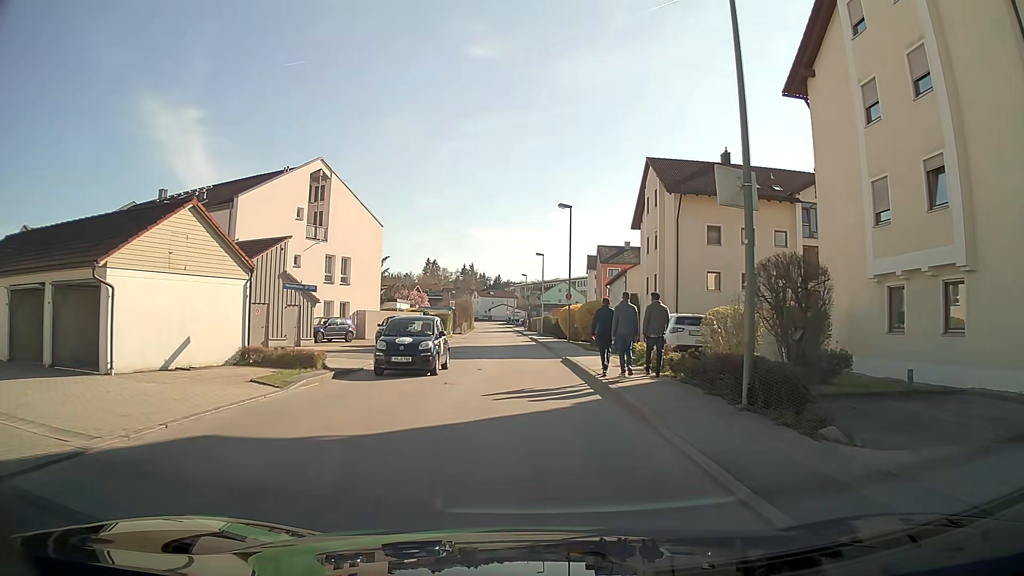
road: unclassified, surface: asphalt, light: Day
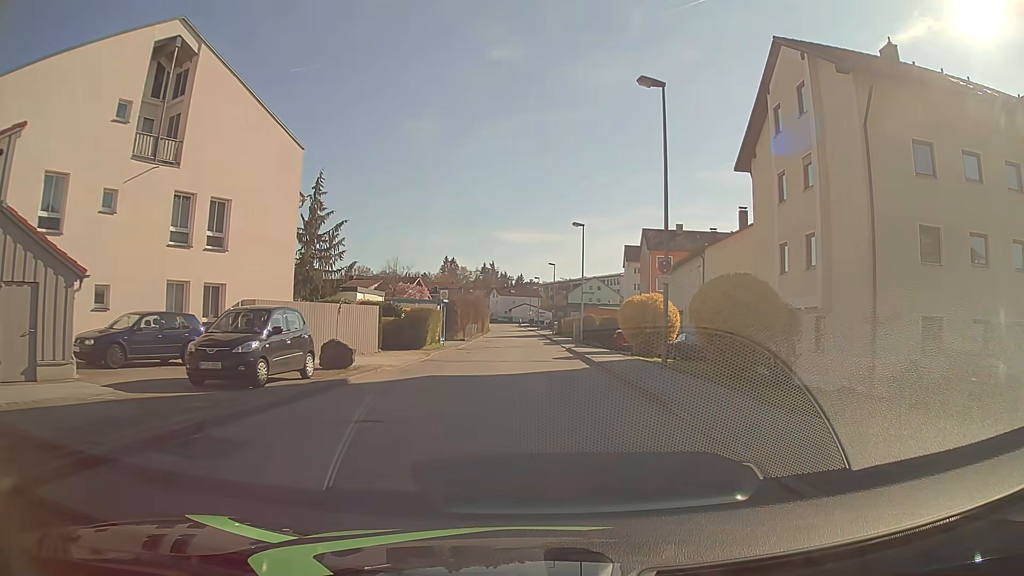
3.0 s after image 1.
(-0.6, +21.6) m; -1°
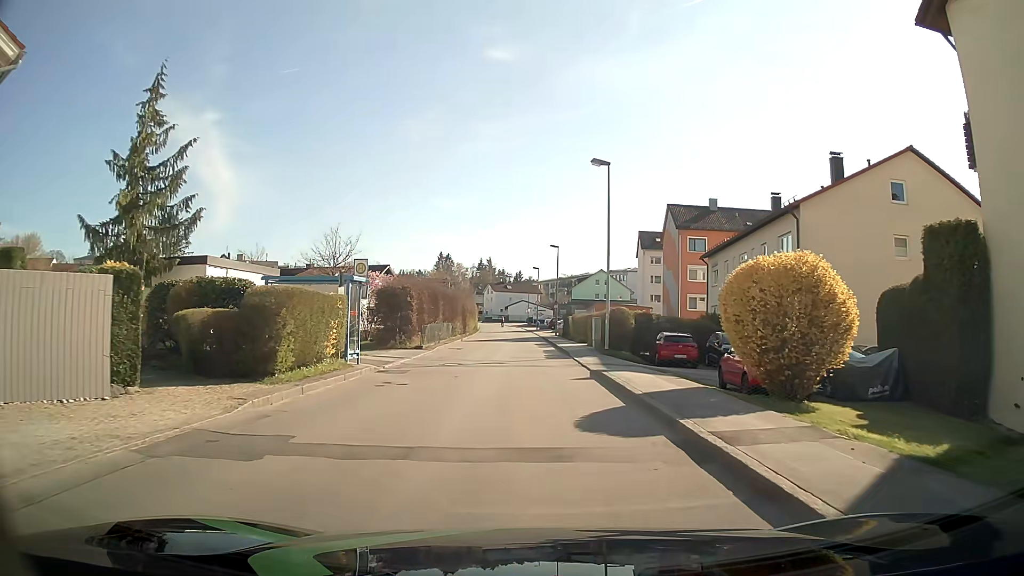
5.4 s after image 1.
(0.0, +17.7) m; -1°
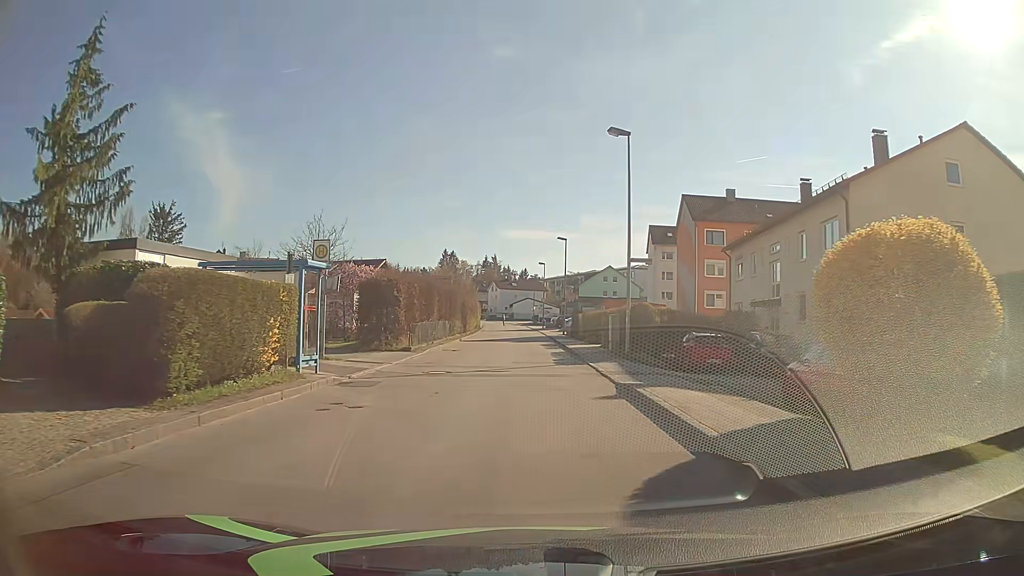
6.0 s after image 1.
(0.0, +4.5) m; 0°
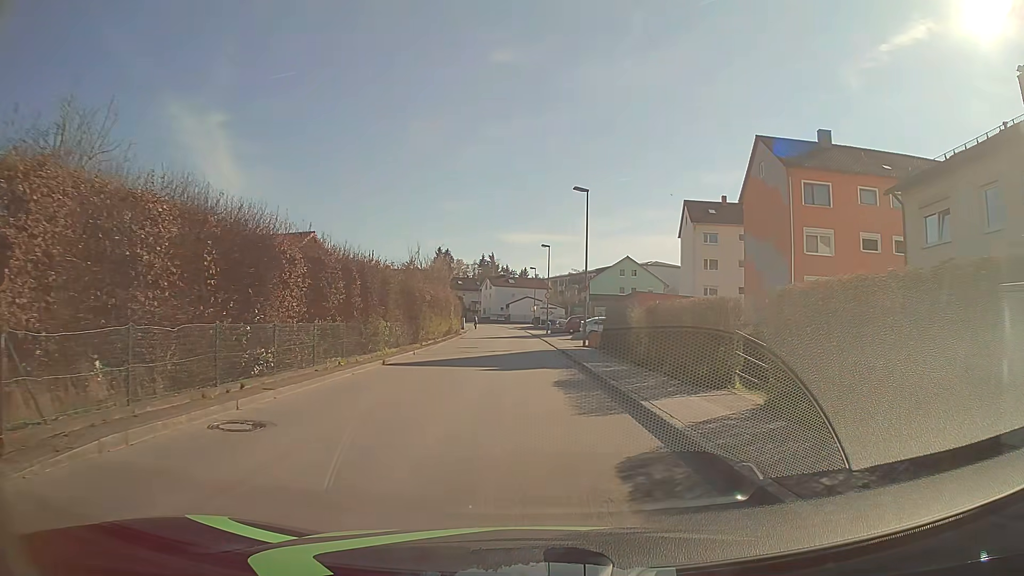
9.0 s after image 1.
(0.0, +22.6) m; 0°
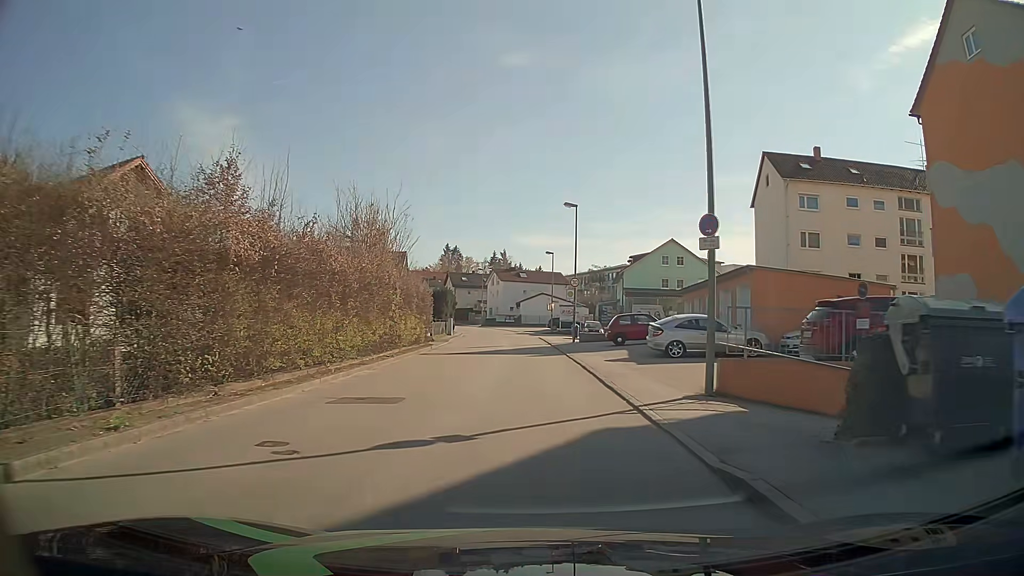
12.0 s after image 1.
(-0.3, +23.0) m; -2°
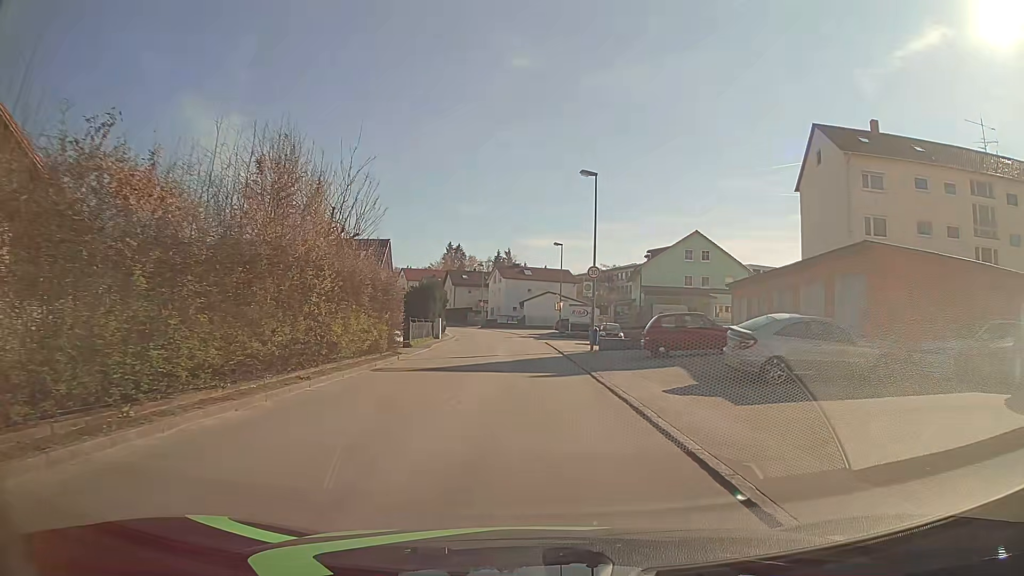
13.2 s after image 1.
(0.0, +9.2) m; -1°
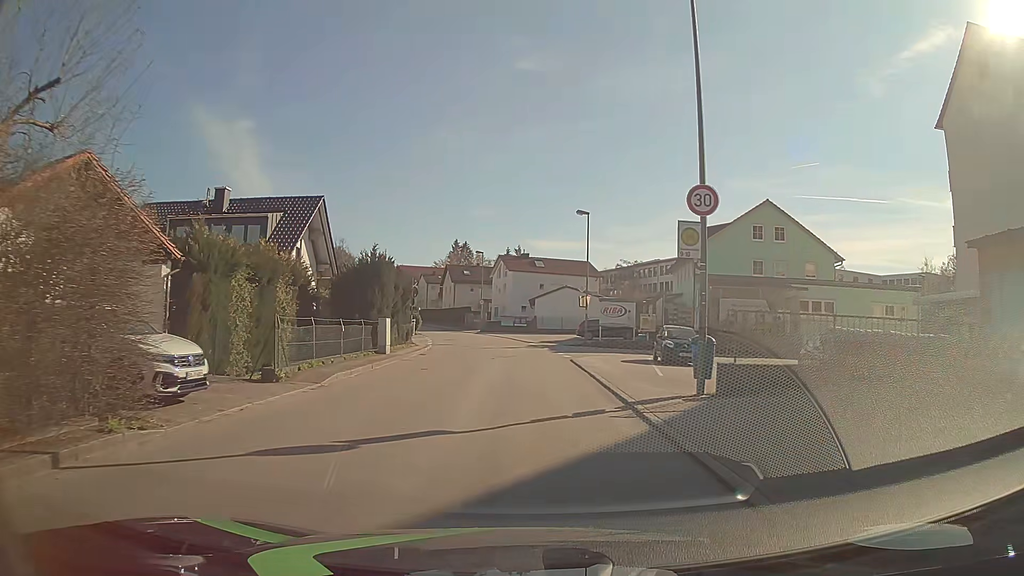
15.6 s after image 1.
(0.0, +18.5) m; 0°
(0, +10) (0, +20) (0, +30) (-1, +40) (-3, +50) (-5, +60) (-8, +69) (-11, +79) (-15, +88) (-18, +97) m
